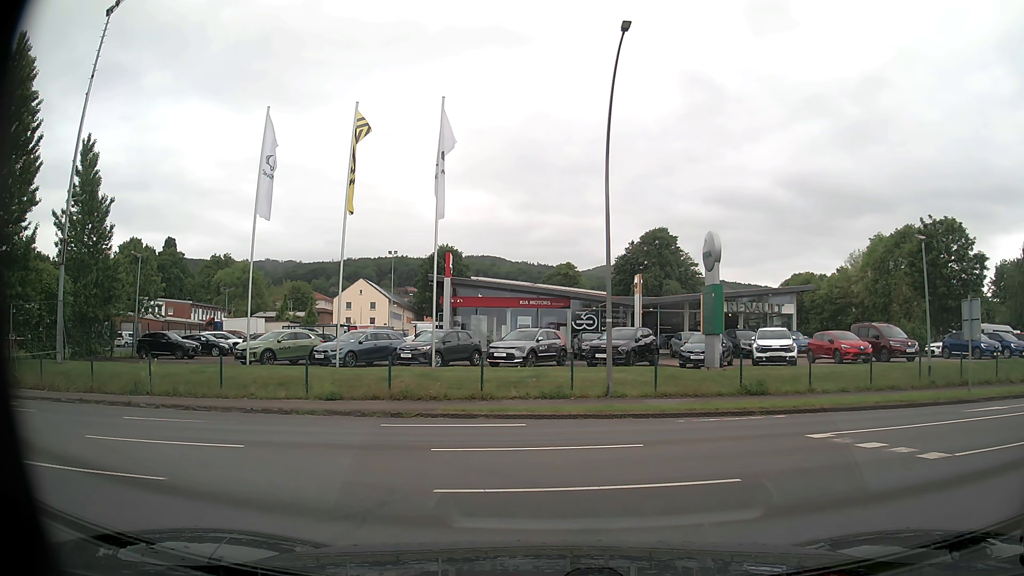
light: Day
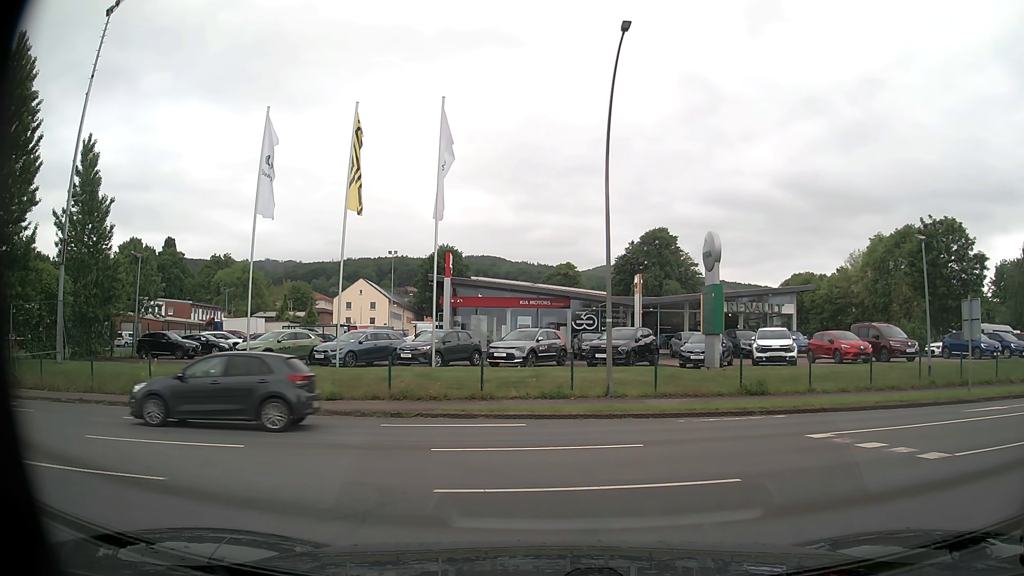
(0.0, 0.0) m; 0°
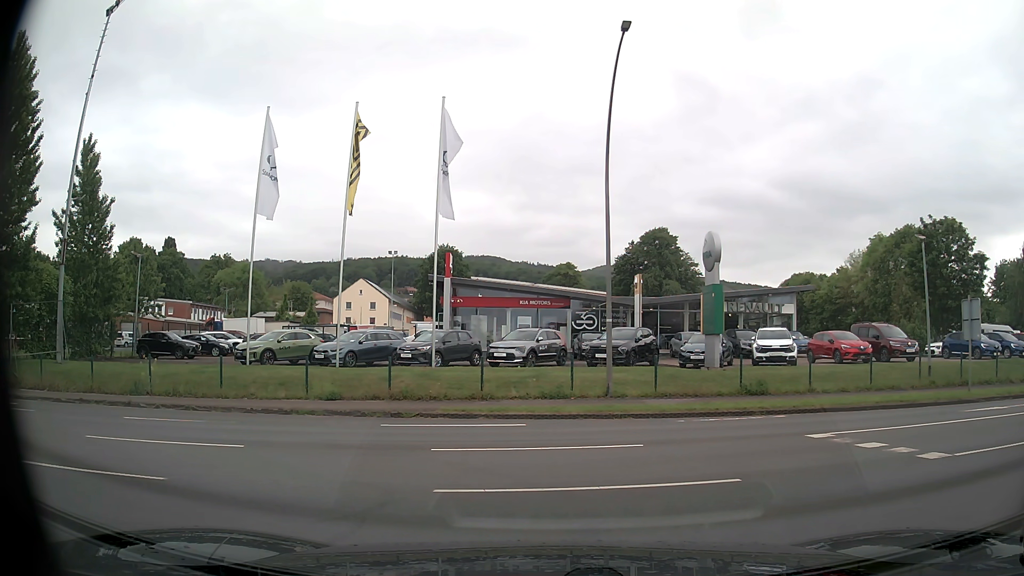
(0.0, 0.0) m; 0°
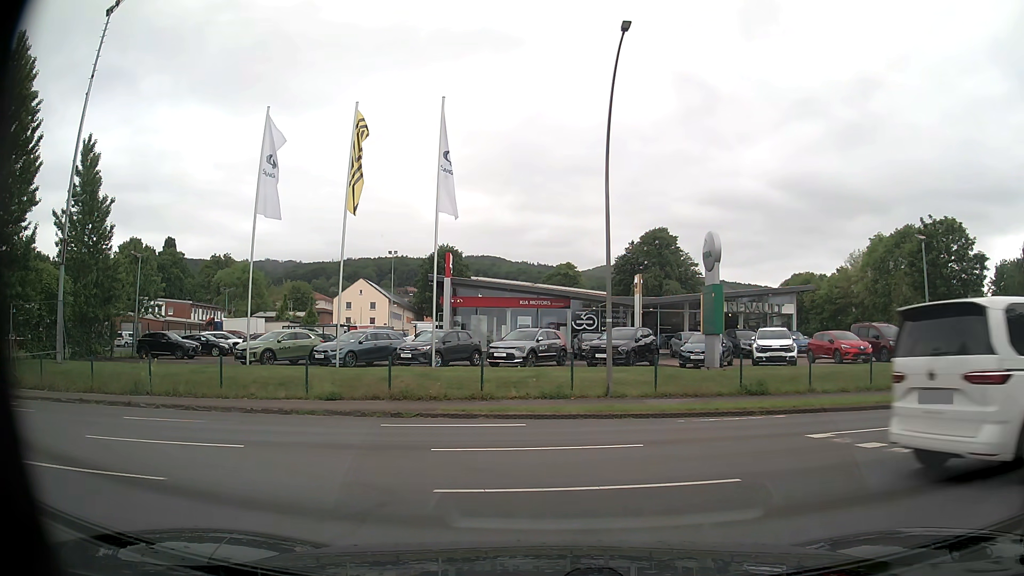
(0.0, 0.0) m; 0°
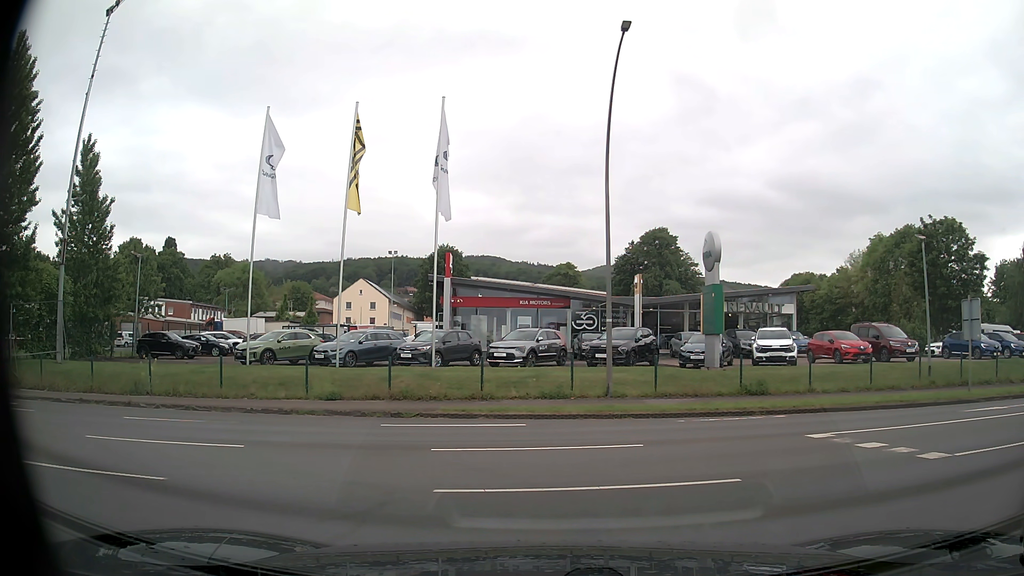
(0.0, 0.0) m; 0°
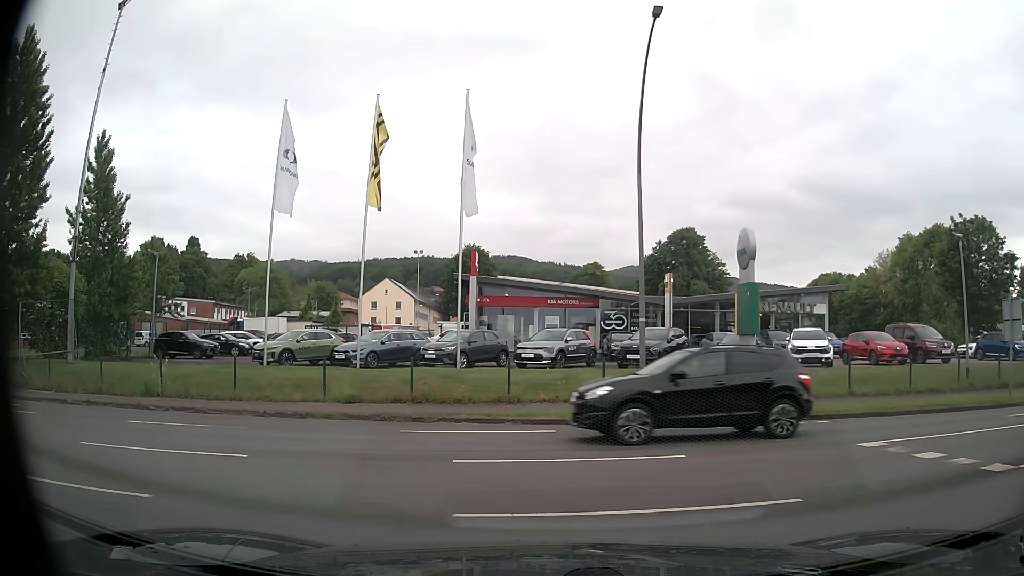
(0.0, +1.0) m; 0°
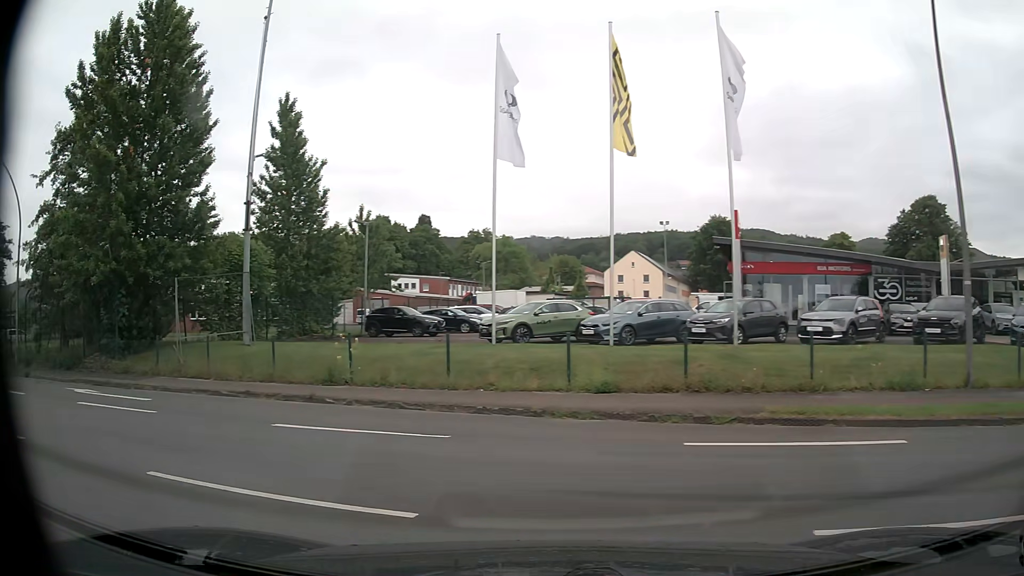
(-1.1, +4.7) m; -23°
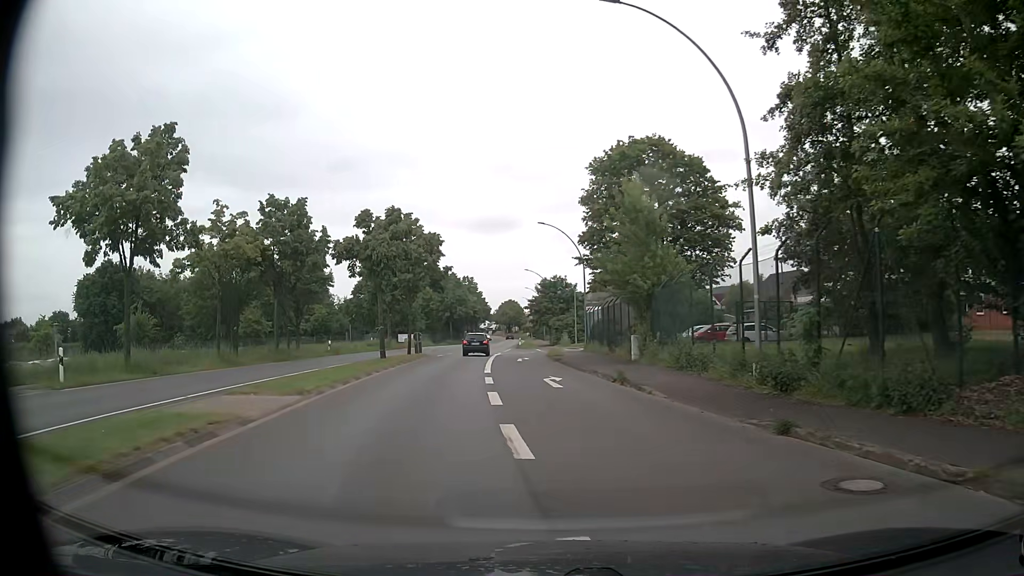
(-10.9, +12.0) m; -68°
(0, +10) (0, +20) (-1, +30) (-2, +40) (-2, +50) (+3, +58) (+13, +61) (+23, +62) (+32, +64) (+42, +65) m
